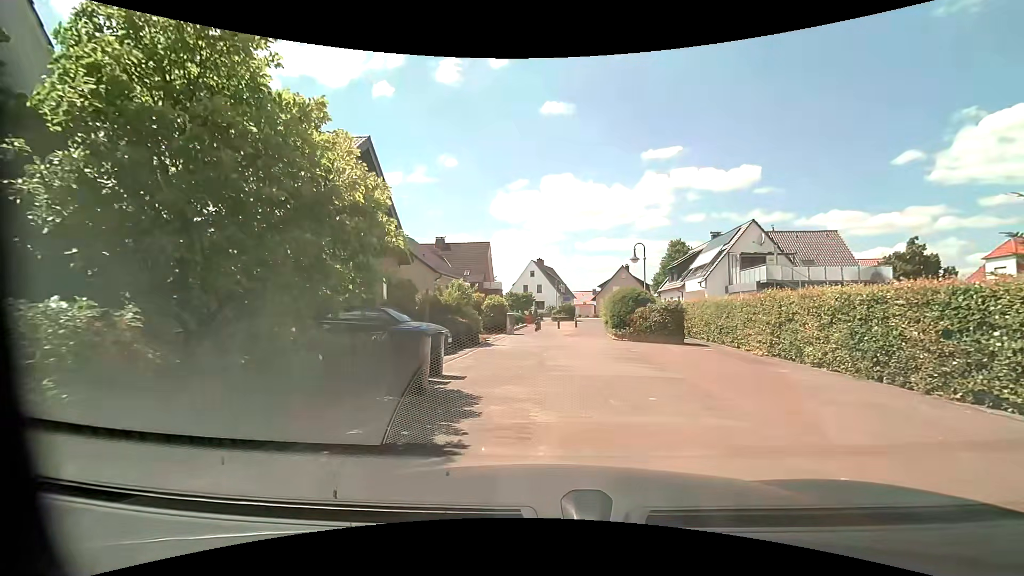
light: Day
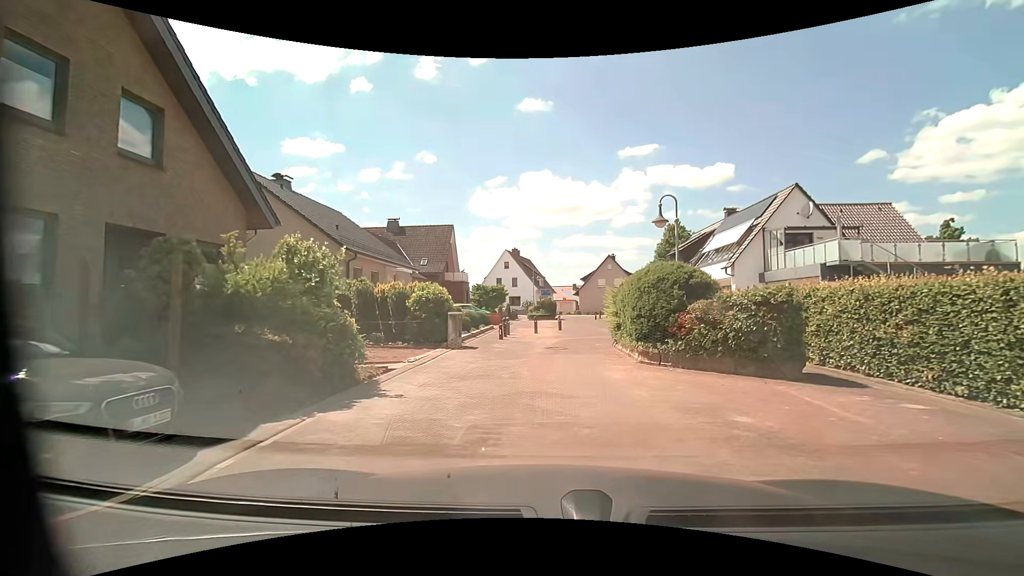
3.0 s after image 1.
(+0.5, +10.9) m; +3°
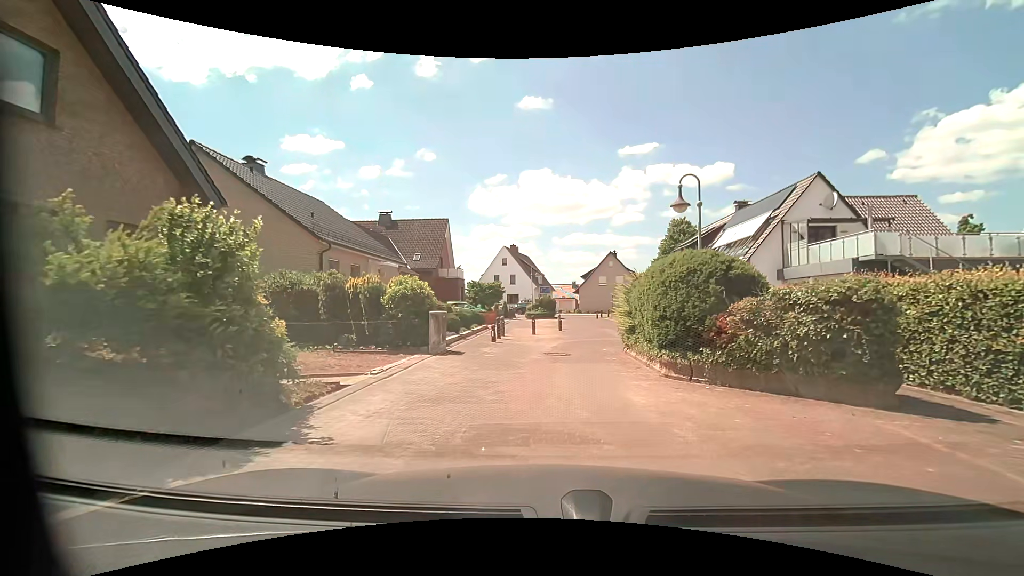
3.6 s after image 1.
(0.0, +2.4) m; +1°
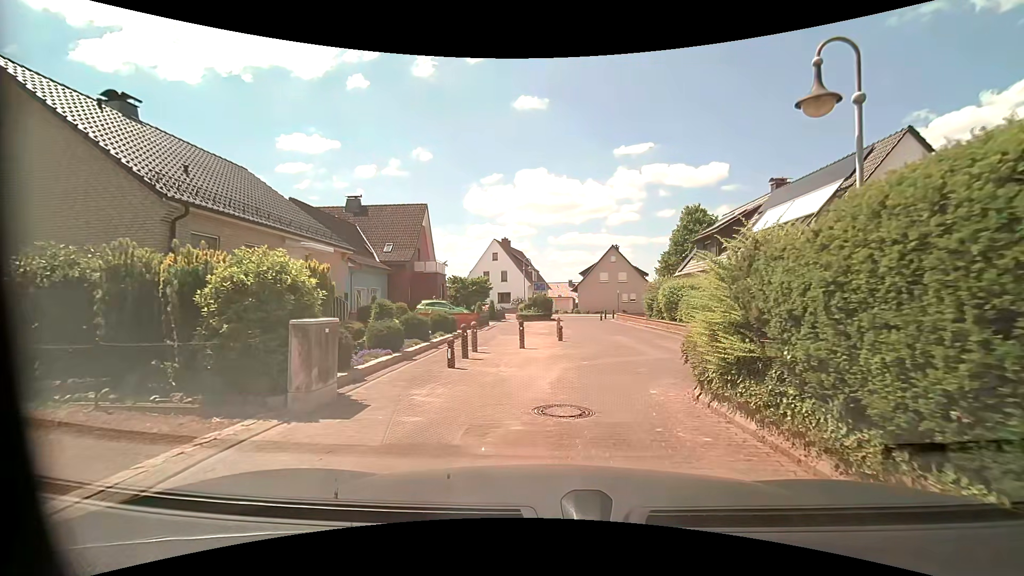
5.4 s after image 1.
(0.0, +7.1) m; 0°
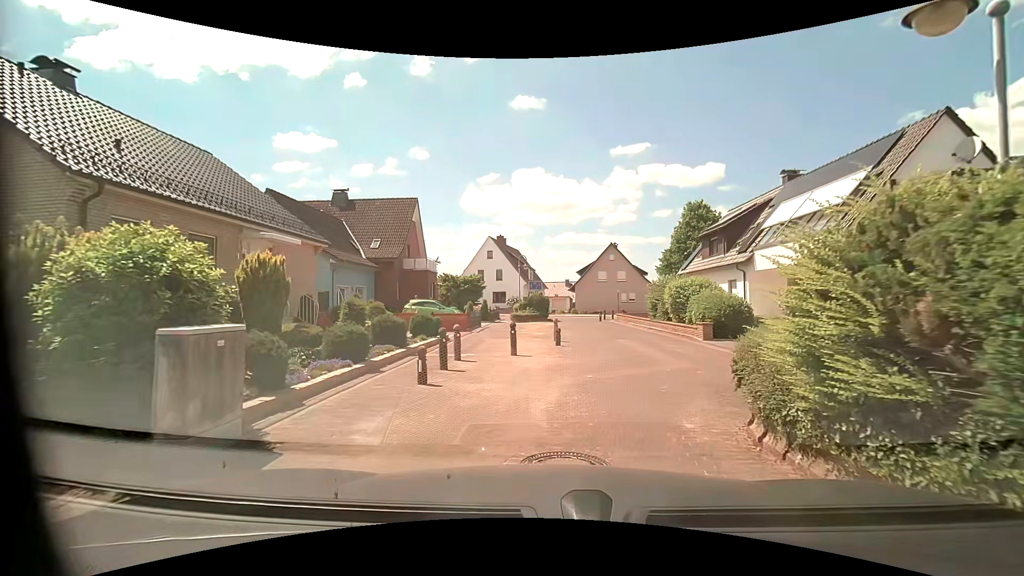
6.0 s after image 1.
(0.0, +2.1) m; 0°
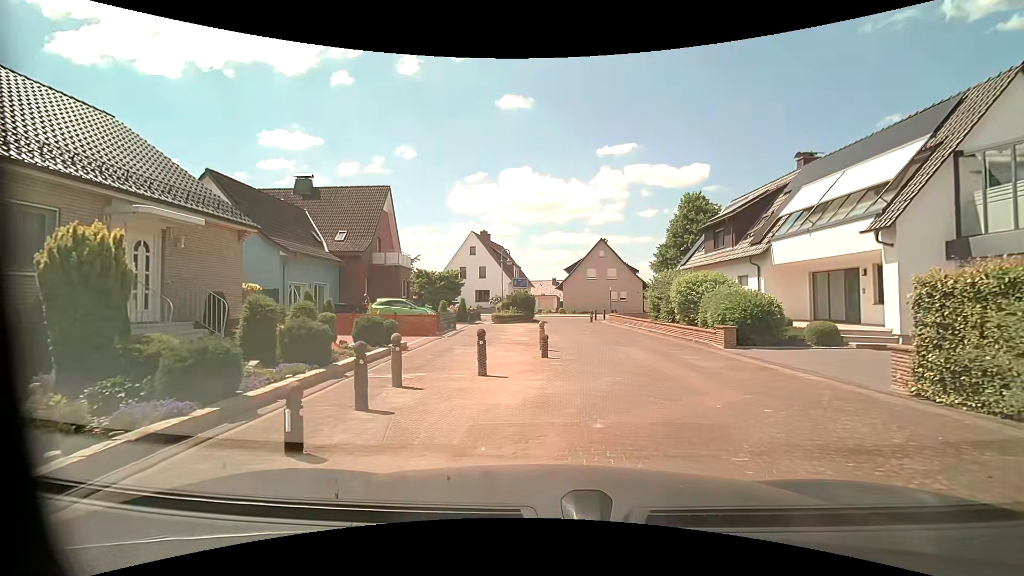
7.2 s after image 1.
(0.0, +3.7) m; +1°
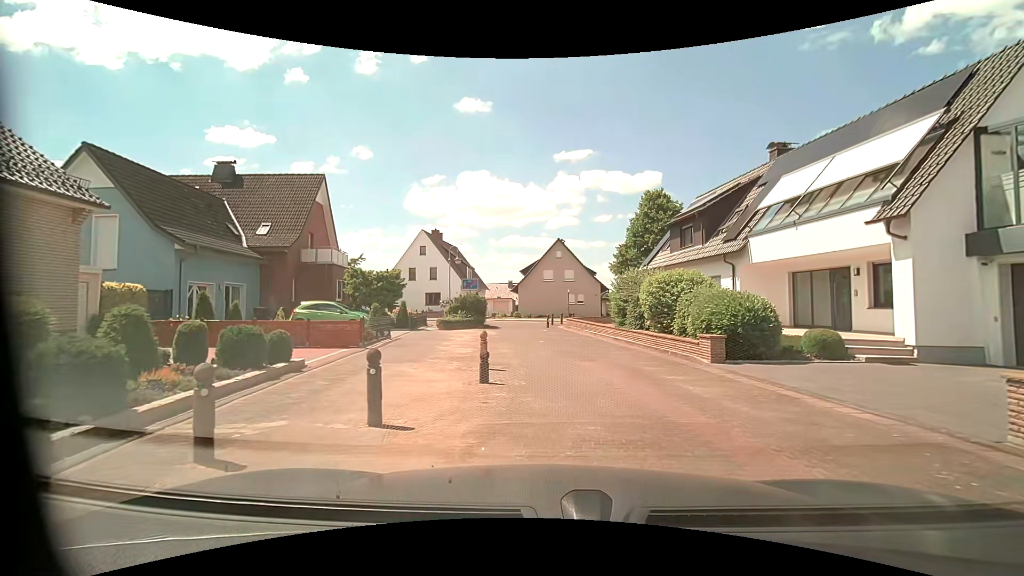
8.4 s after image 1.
(+0.1, +3.3) m; +3°
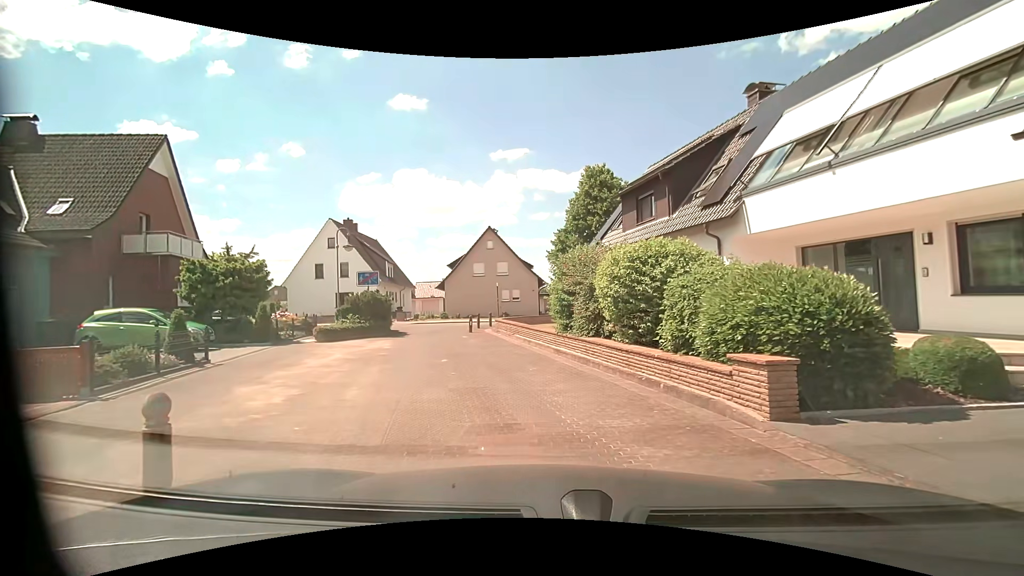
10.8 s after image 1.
(+1.0, +7.0) m; +9°
